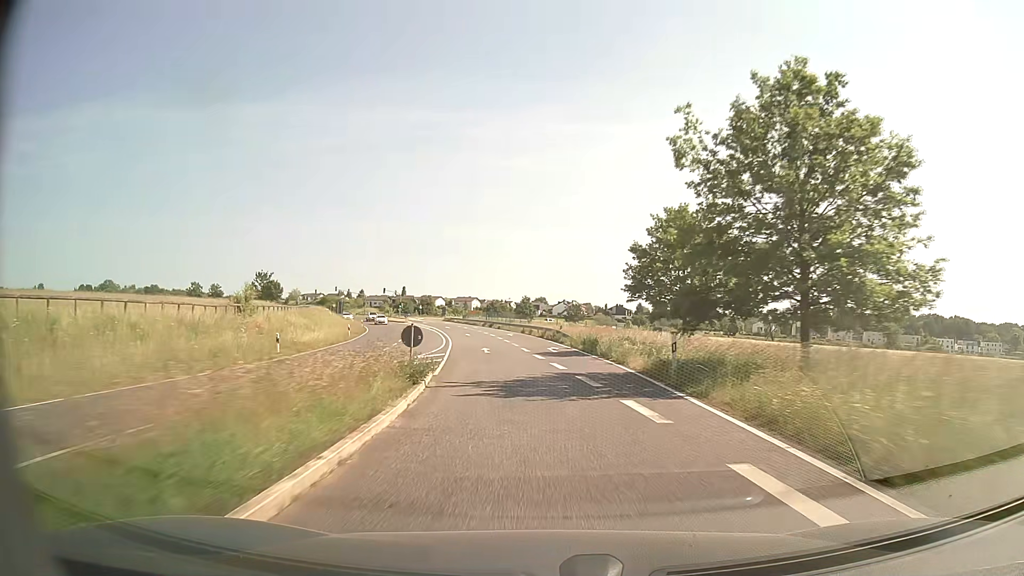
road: secondary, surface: asphalt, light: Day
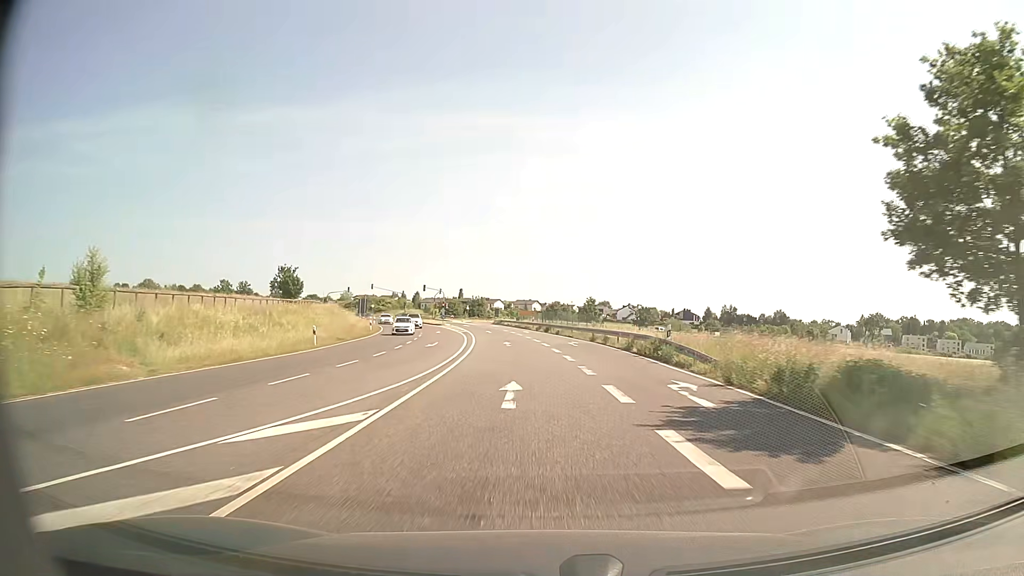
(-1.0, +21.9) m; -5°
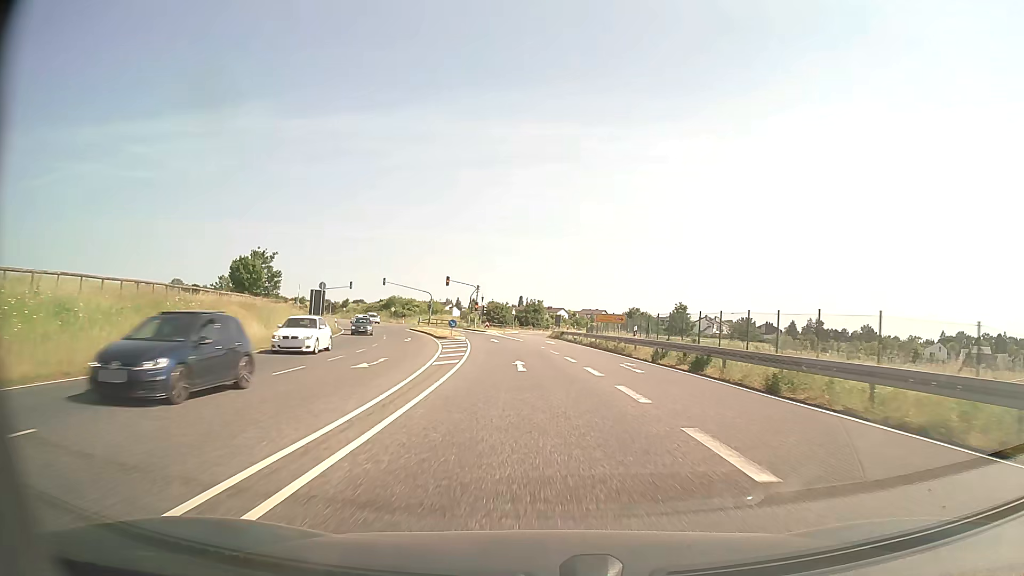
(-2.2, +41.7) m; -5°
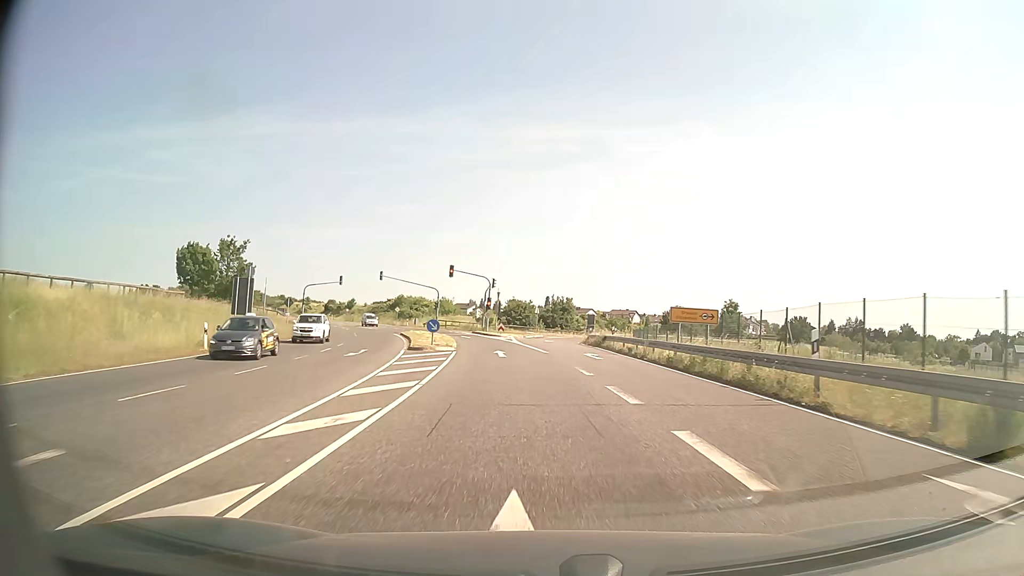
(-0.3, +18.2) m; -2°
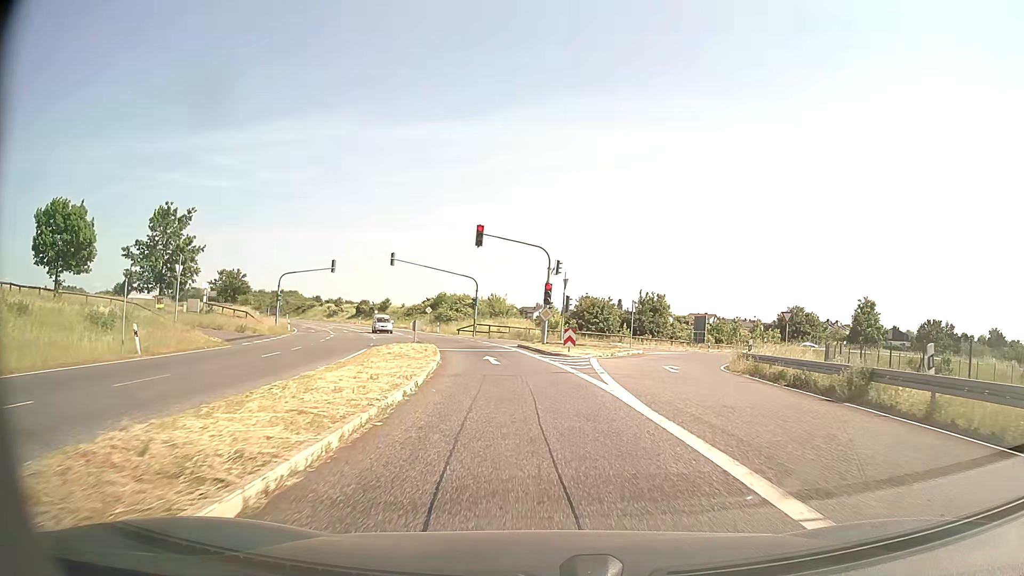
(-1.5, +28.1) m; -6°
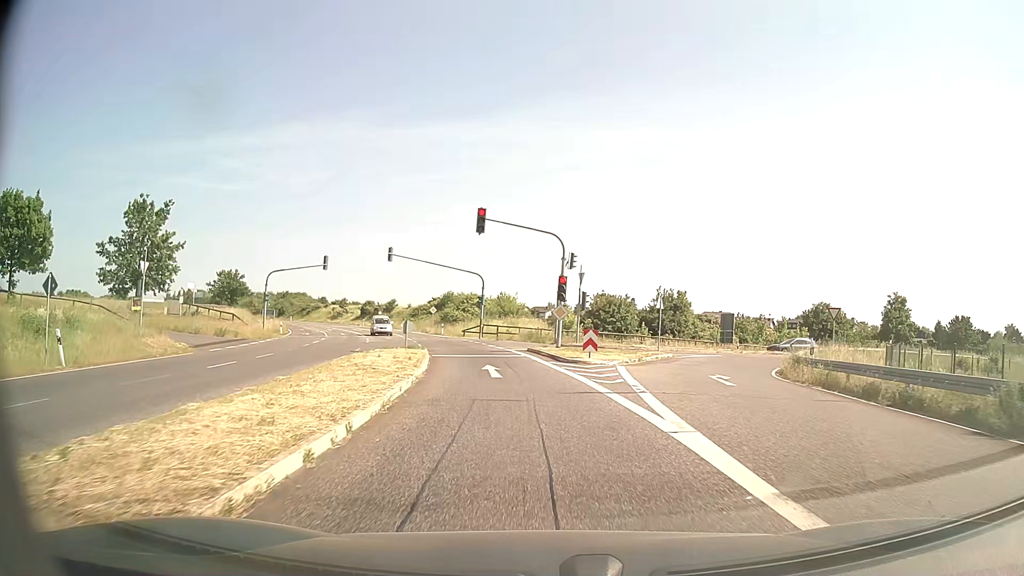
(0.0, +5.3) m; -1°
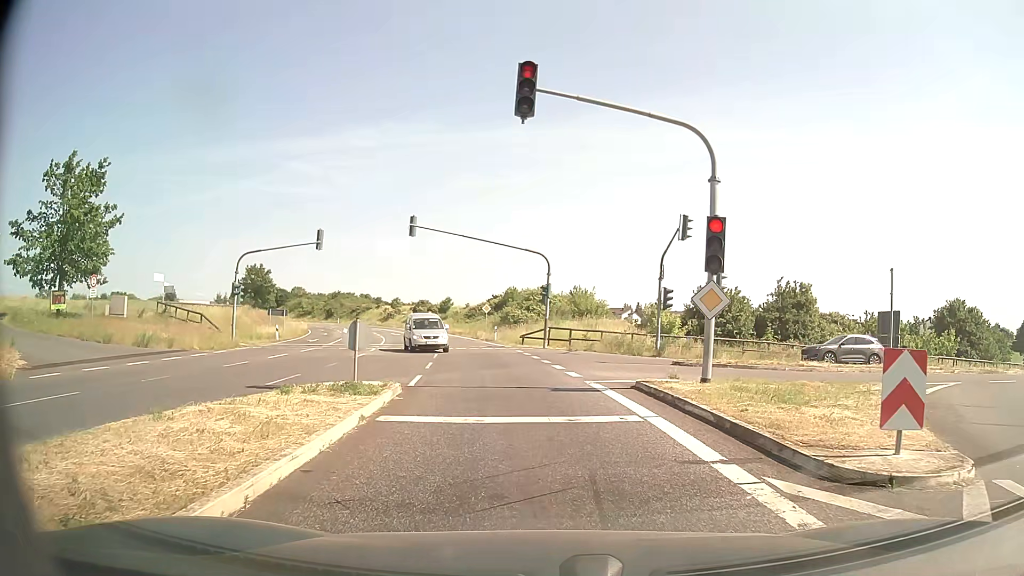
(-0.9, +16.8) m; -6°
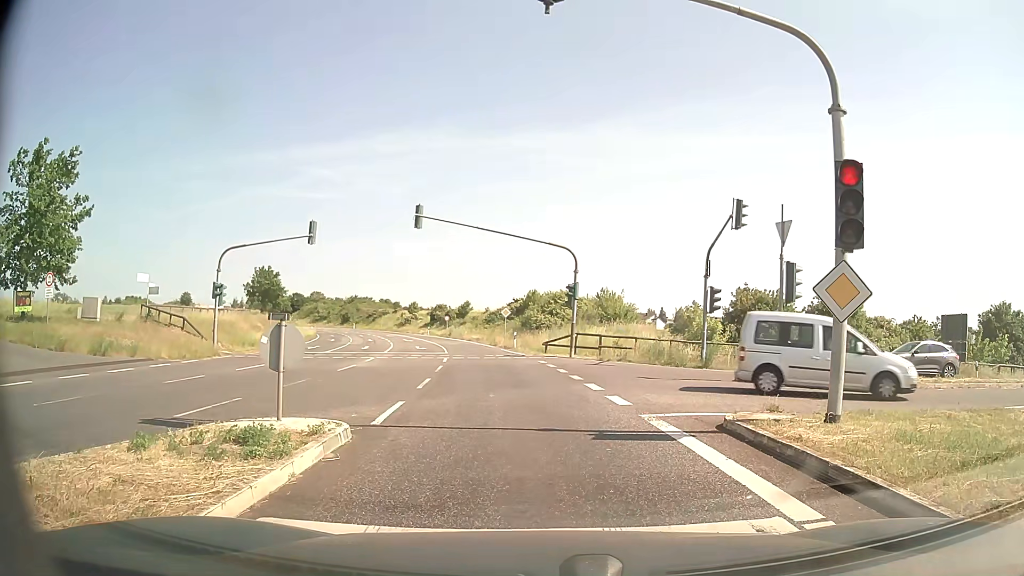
(-0.1, +4.9) m; -3°
(0, +10) (-1, +20) (-2, +30) (-3, +40) (-5, +50) (-7, +59) (-10, +69) (-12, +79) (-16, +88) (-19, +98) m
